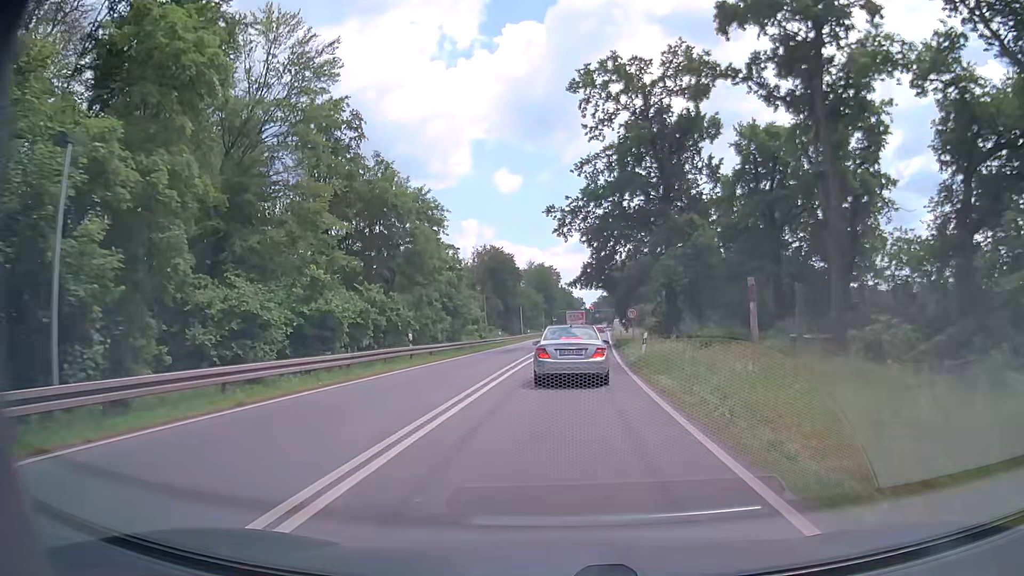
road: primary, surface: asphalt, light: Day
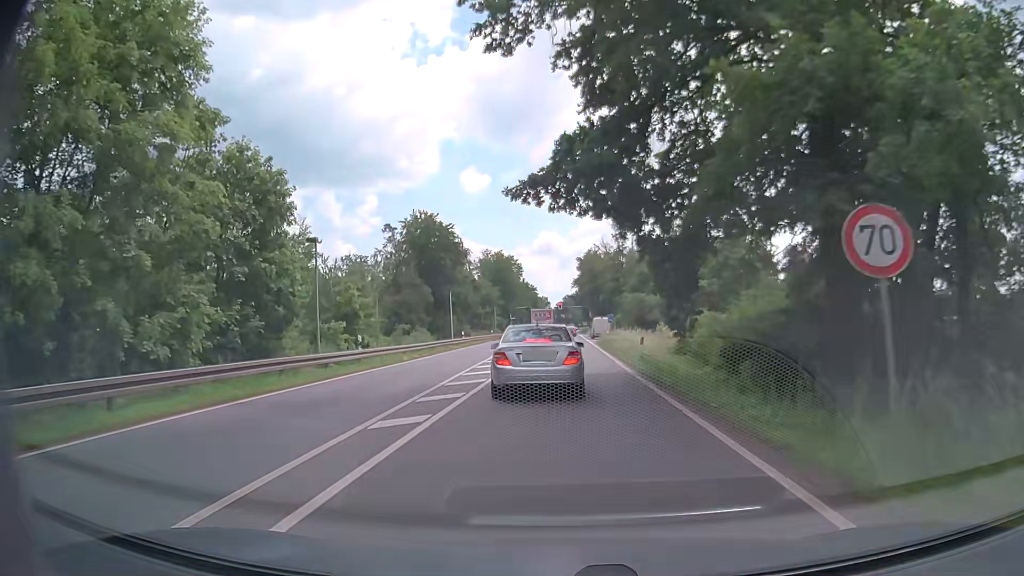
(+1.2, +34.6) m; +3°
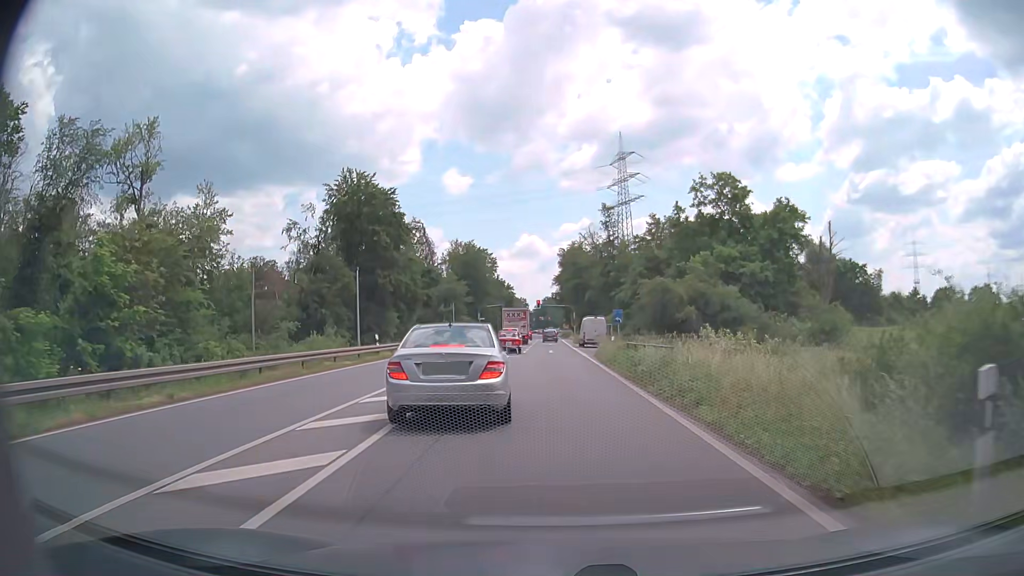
(+0.4, +22.3) m; +1°
(0, +10) (0, +20) (0, +30) (0, +40) (0, +50) (0, +60) (0, +70) (0, +80) (0, +90) (0, +100) m
